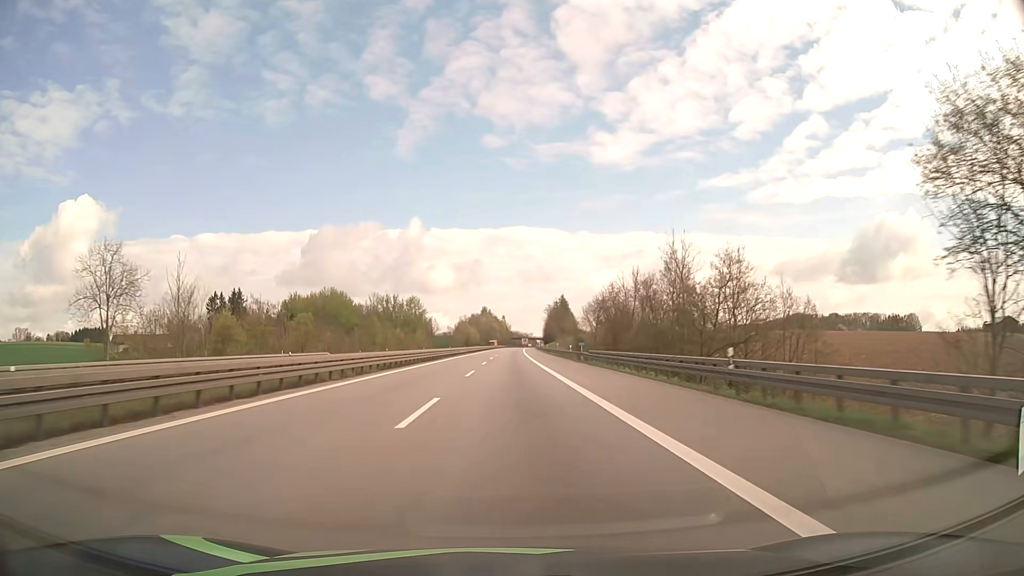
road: motorway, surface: asphalt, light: Day
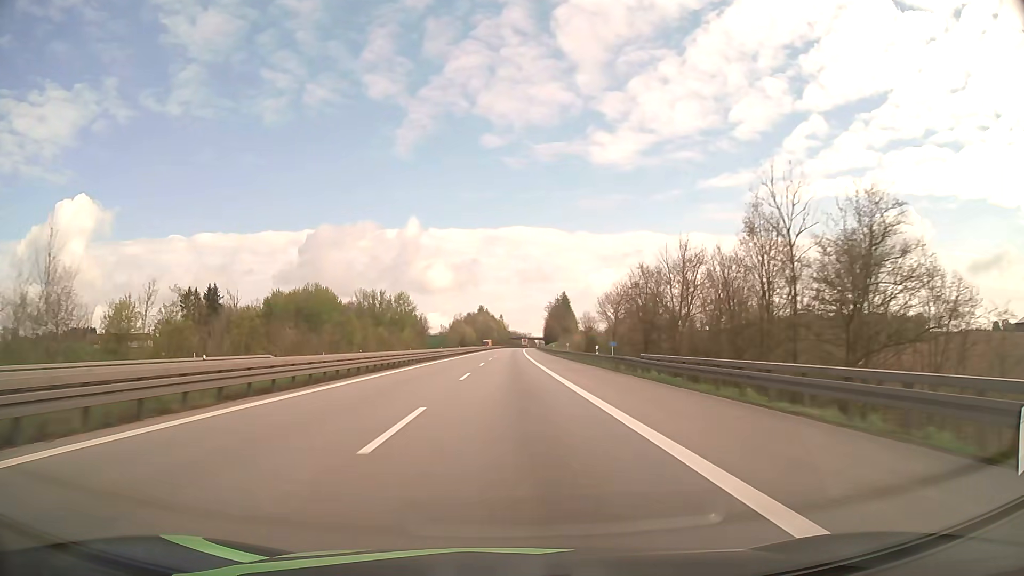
(0.0, +20.6) m; 0°
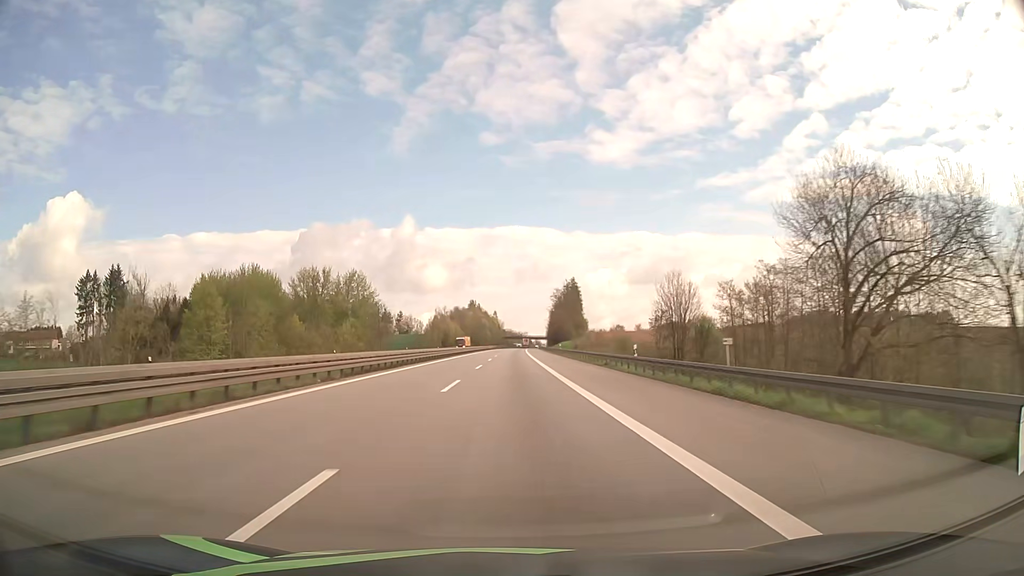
(+0.2, +61.9) m; 0°
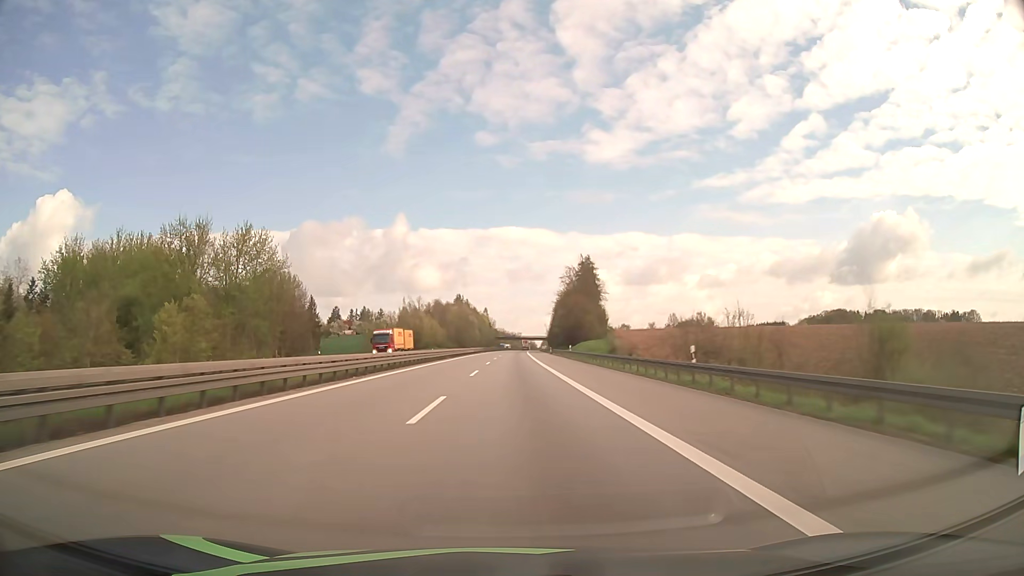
(+0.3, +62.0) m; +1°
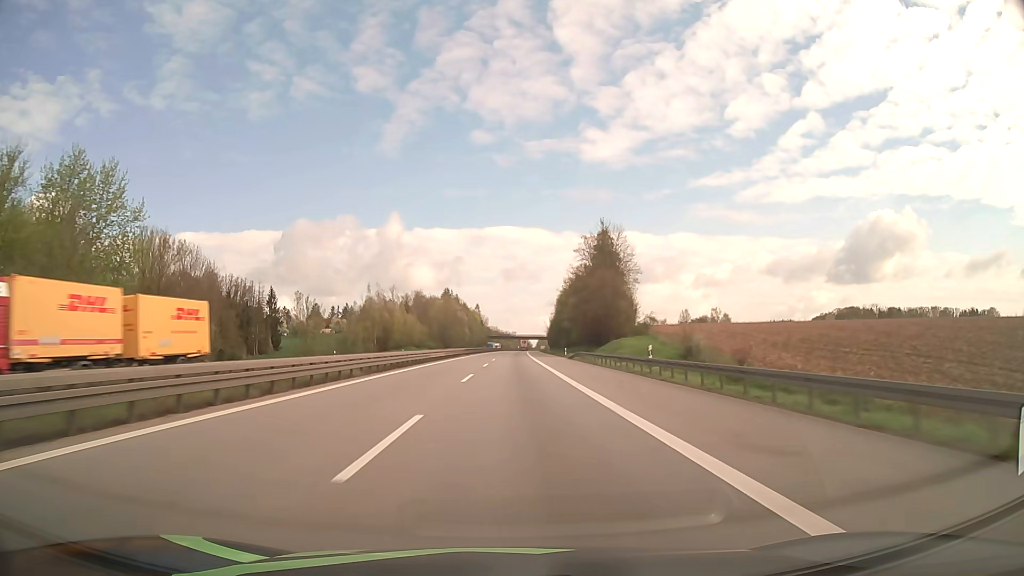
(+0.2, +41.3) m; +1°
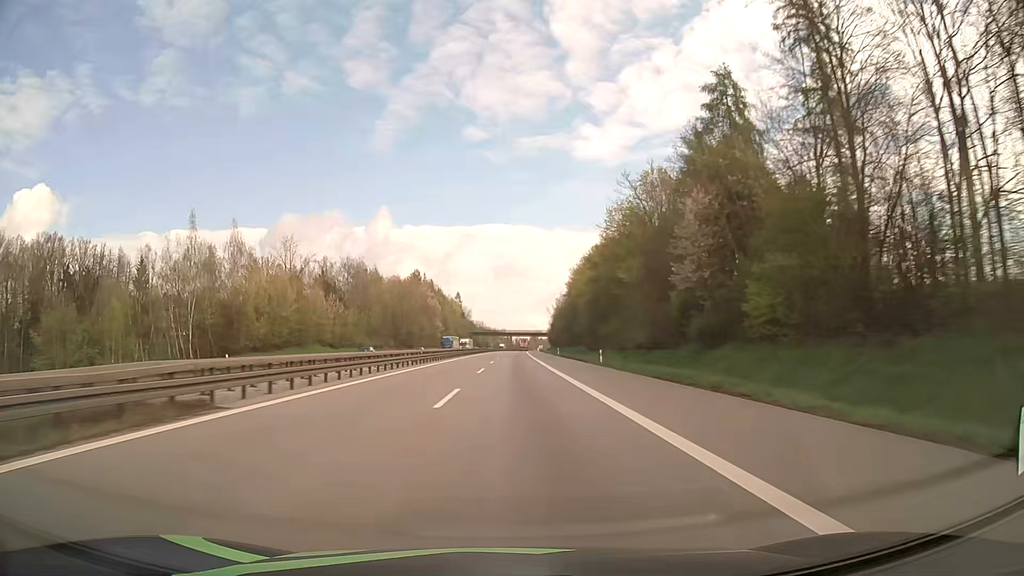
(+0.6, +82.7) m; +1°
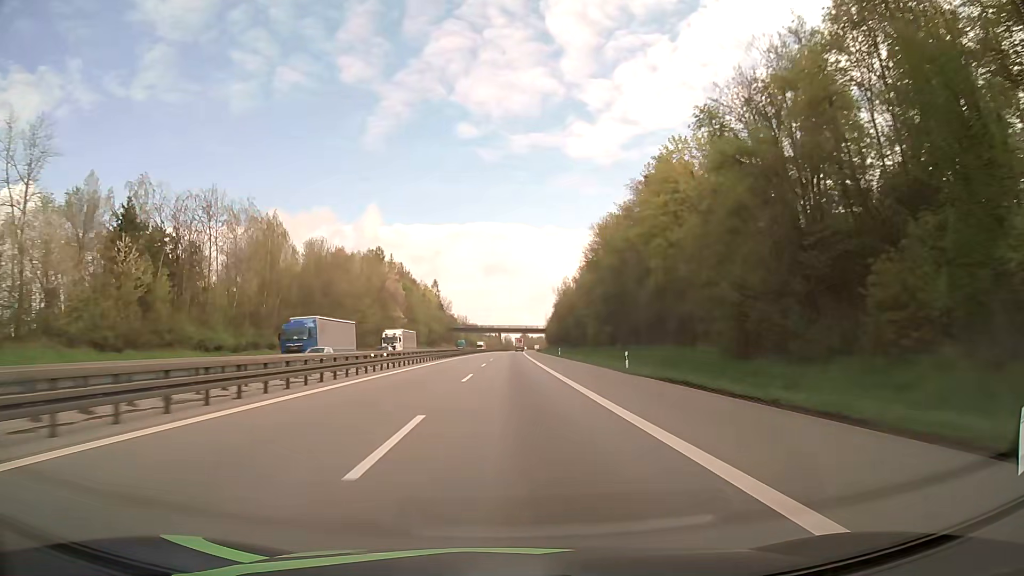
(+0.6, +62.1) m; +1°
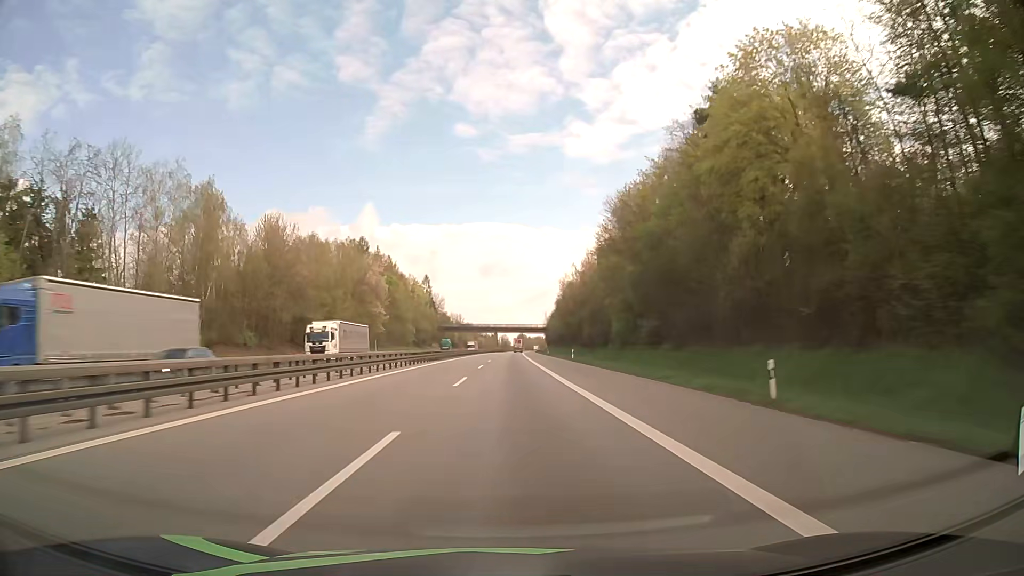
(+0.1, +20.7) m; 0°
(0, +10) (0, +20) (0, +30) (0, +40) (0, +50) (0, +60) (0, +70) (+1, +80) (+1, +90) (+1, +100) m
